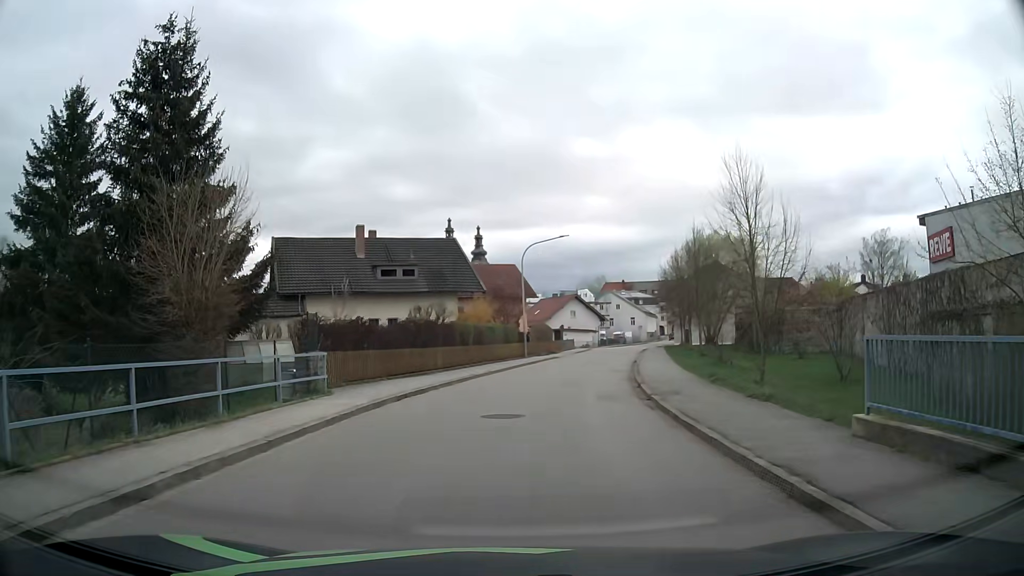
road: residential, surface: asphalt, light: Day
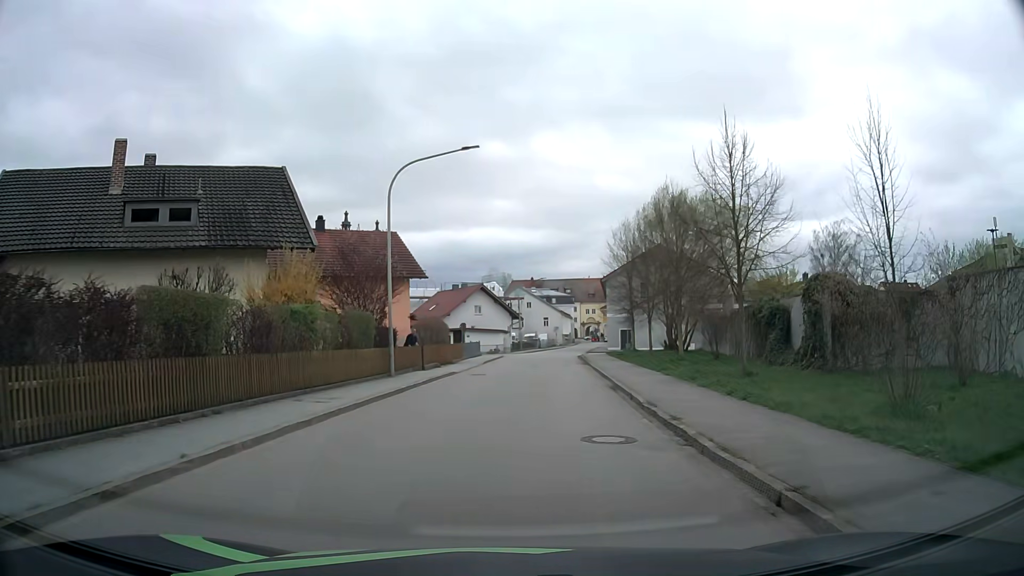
(+1.5, +19.7) m; +8°
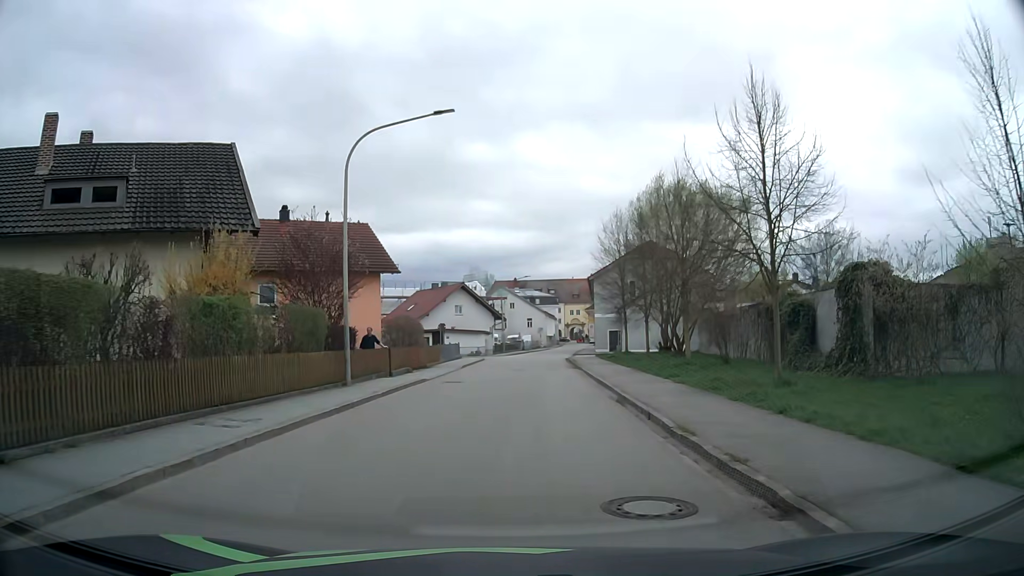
(+0.1, +3.8) m; +2°
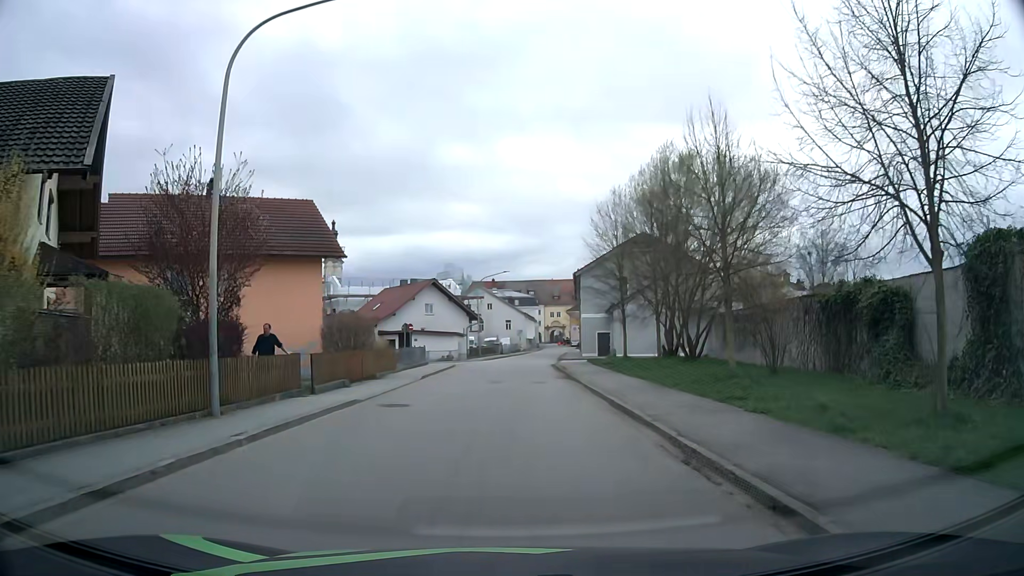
(+0.1, +7.3) m; +1°
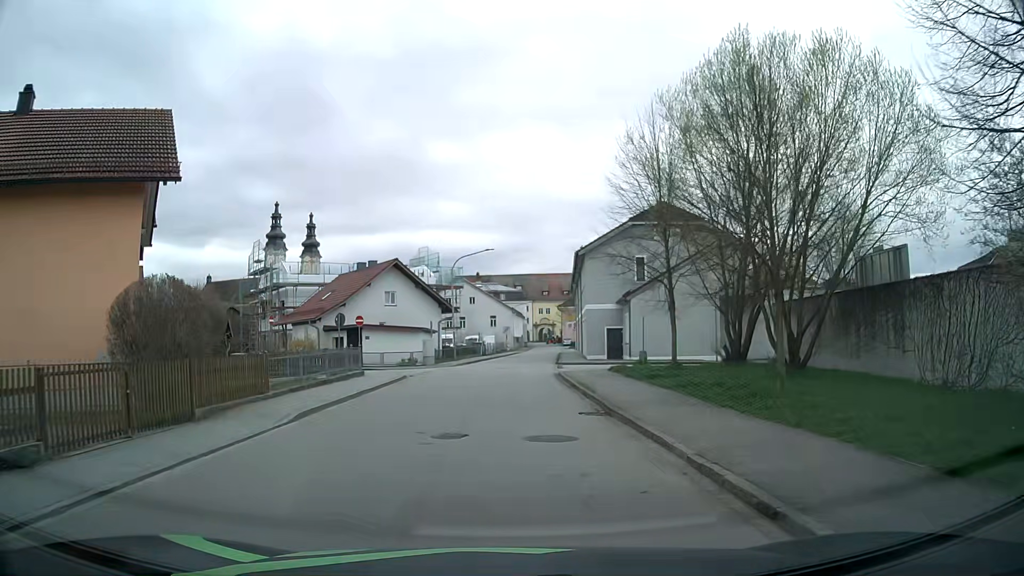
(+0.3, +13.5) m; +2°
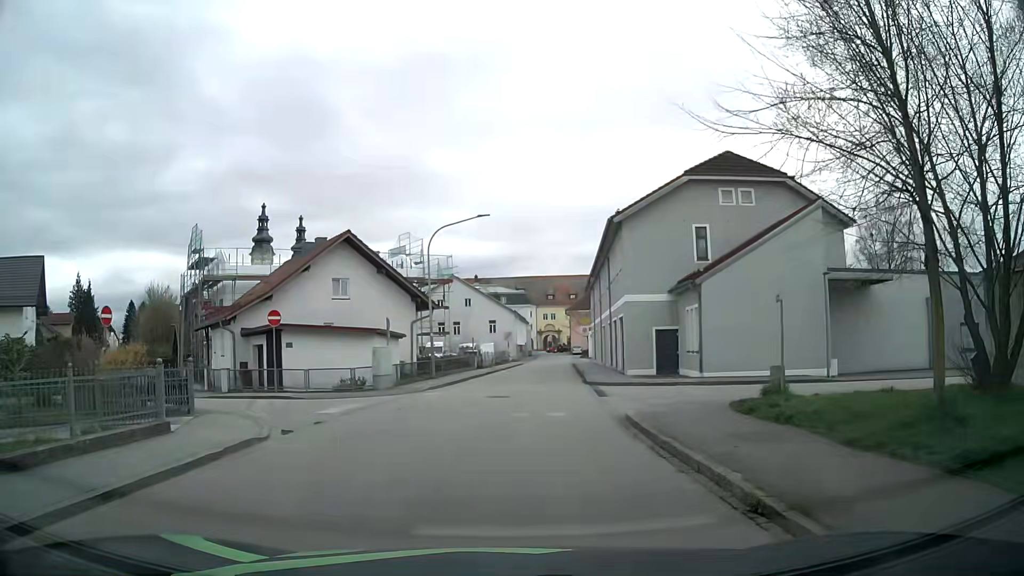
(-0.1, +14.9) m; 0°
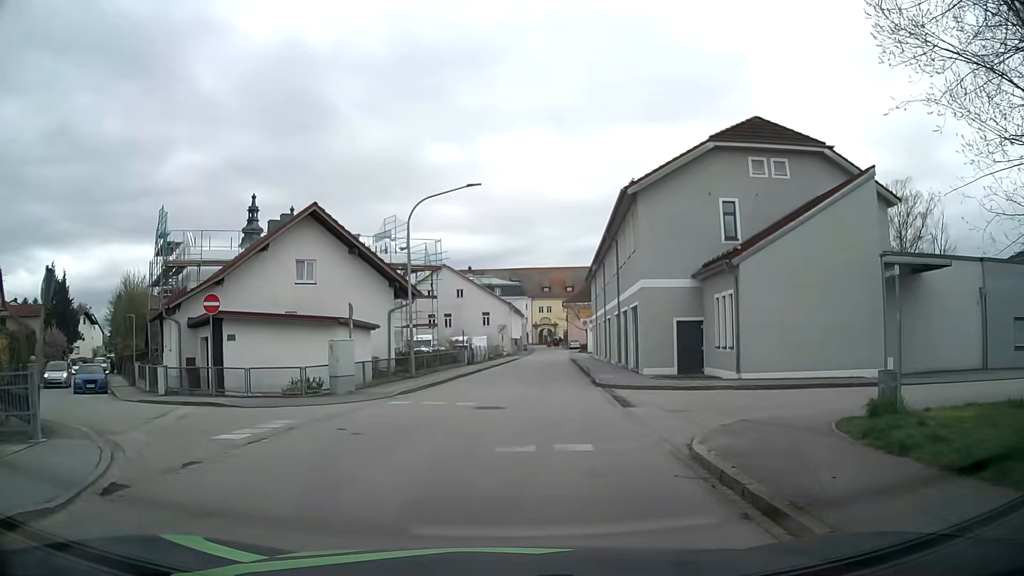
(0.0, +5.0) m; 0°
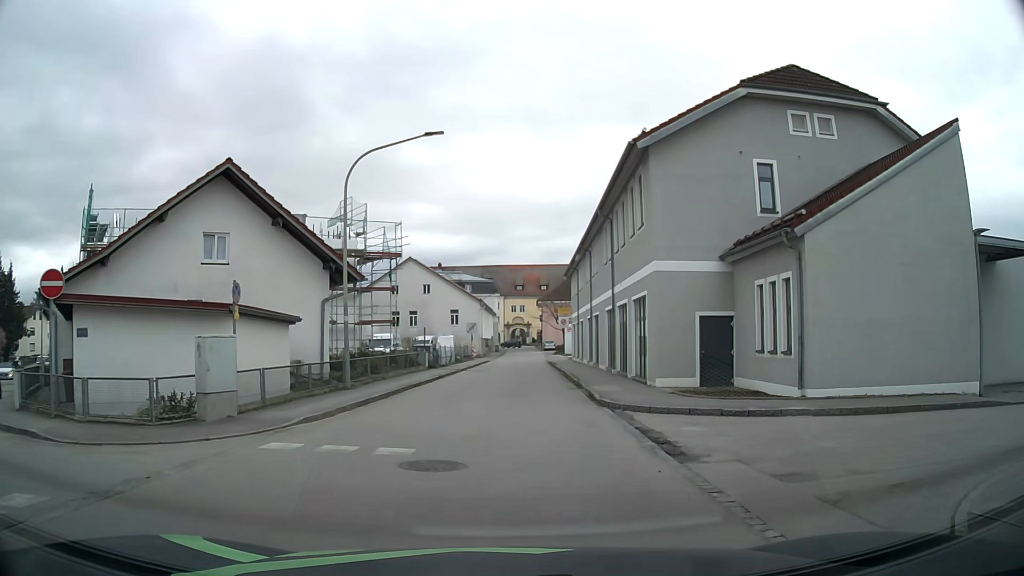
(+0.1, +6.8) m; +2°
